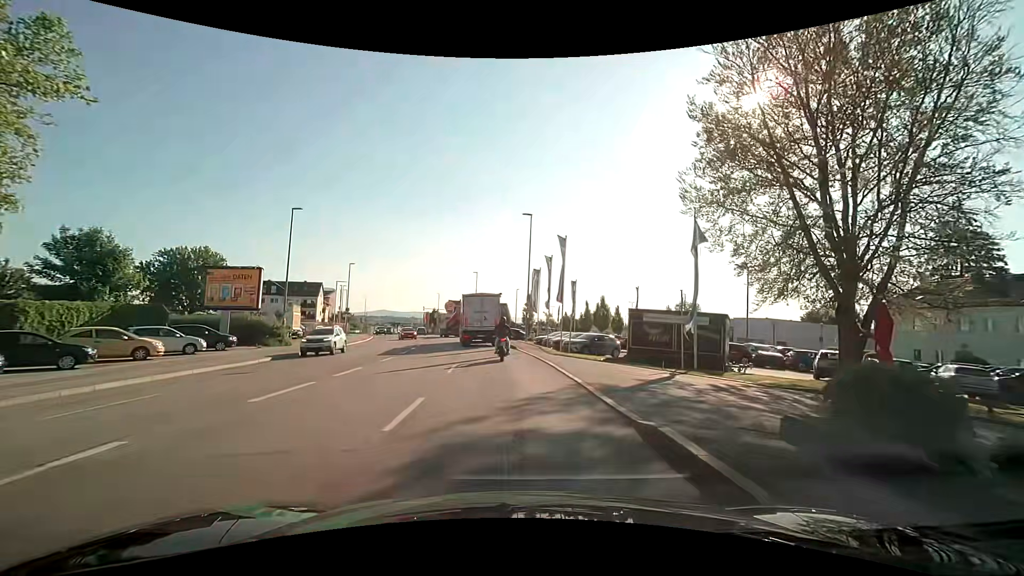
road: tertiary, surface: asphalt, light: Day
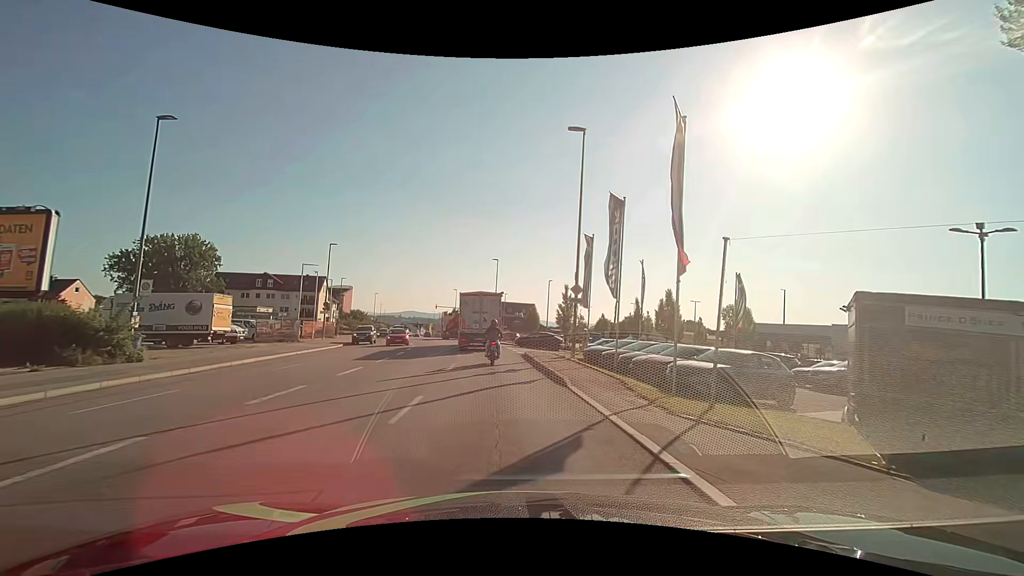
(-0.4, +17.5) m; -3°
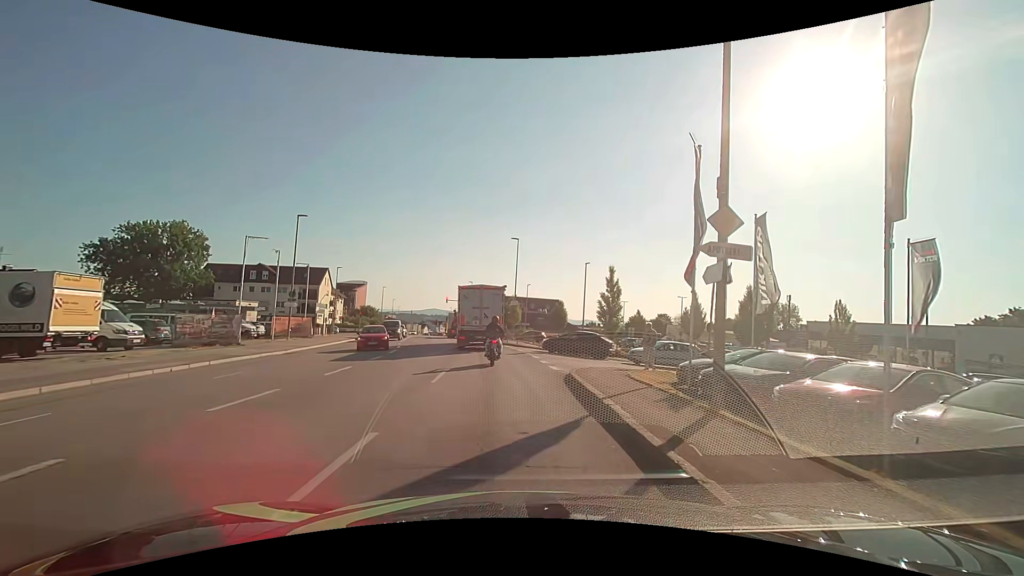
(-0.3, +13.2) m; -3°
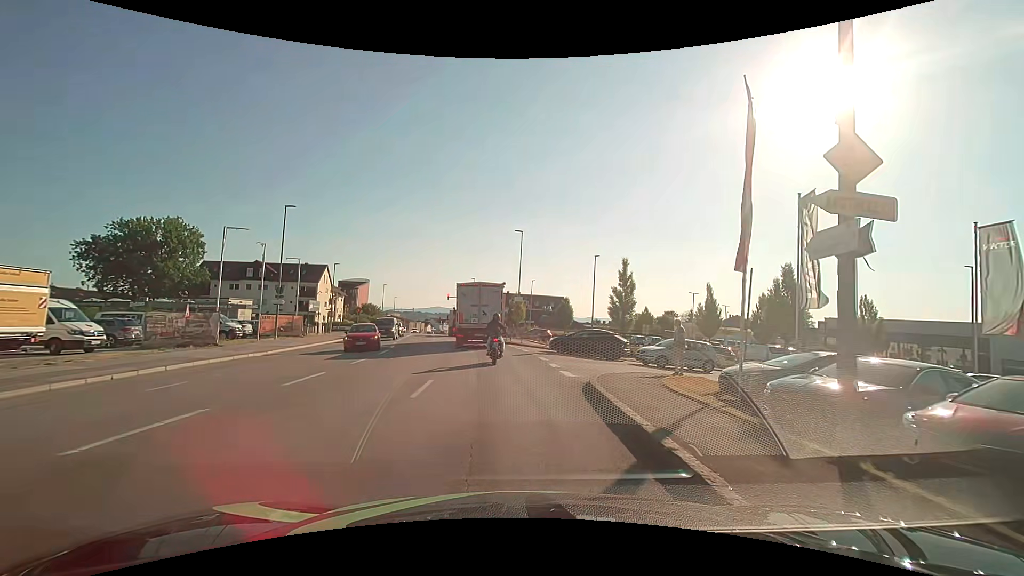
(0.0, +2.8) m; -2°
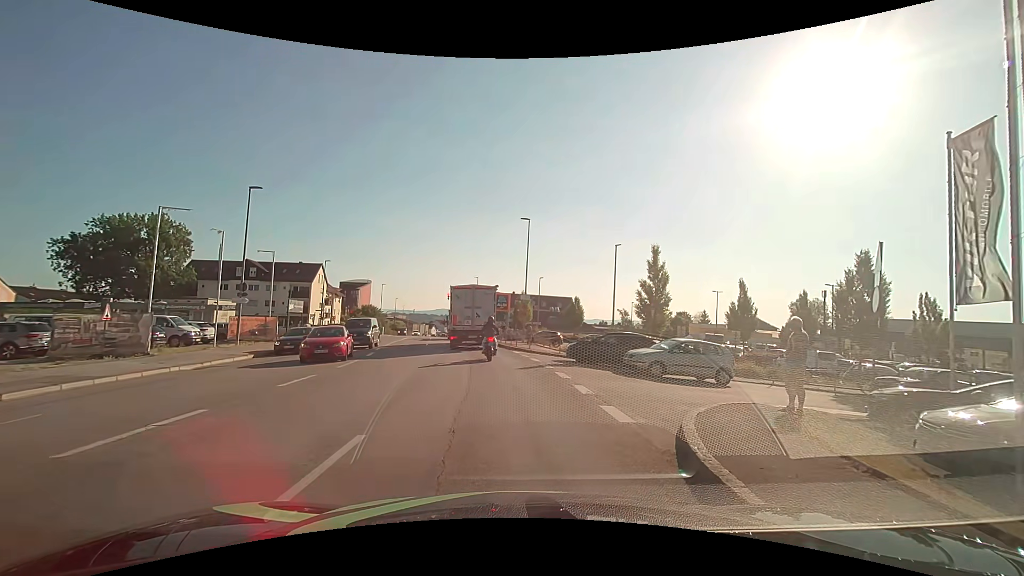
(+0.1, +5.7) m; +2°
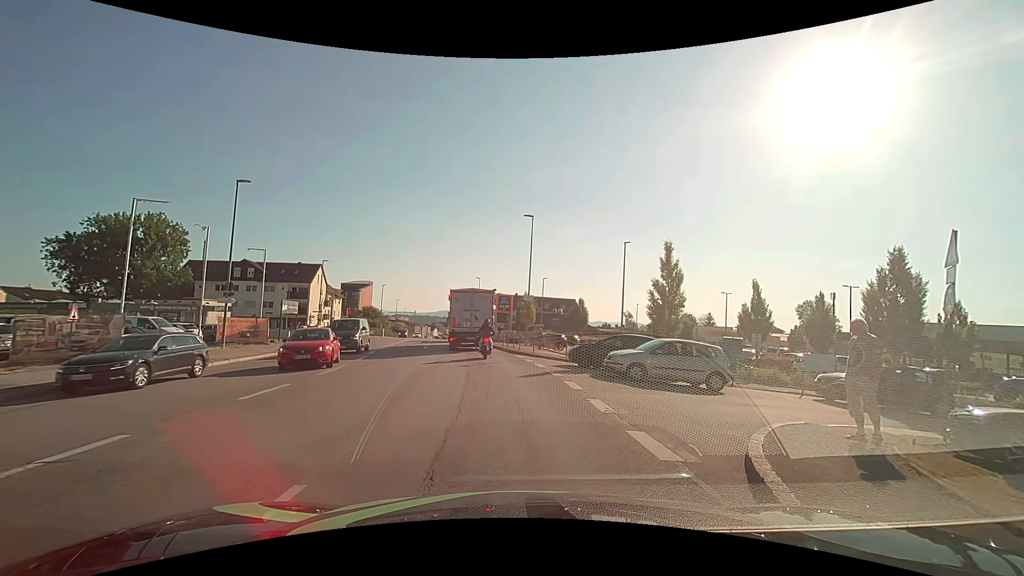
(0.0, +1.8) m; -1°
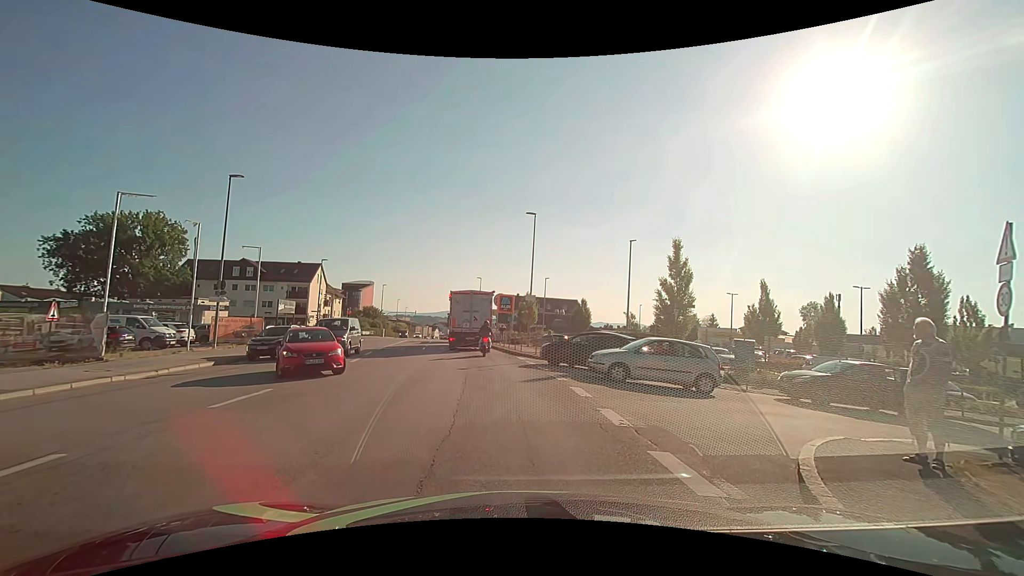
(0.0, +1.0) m; 0°
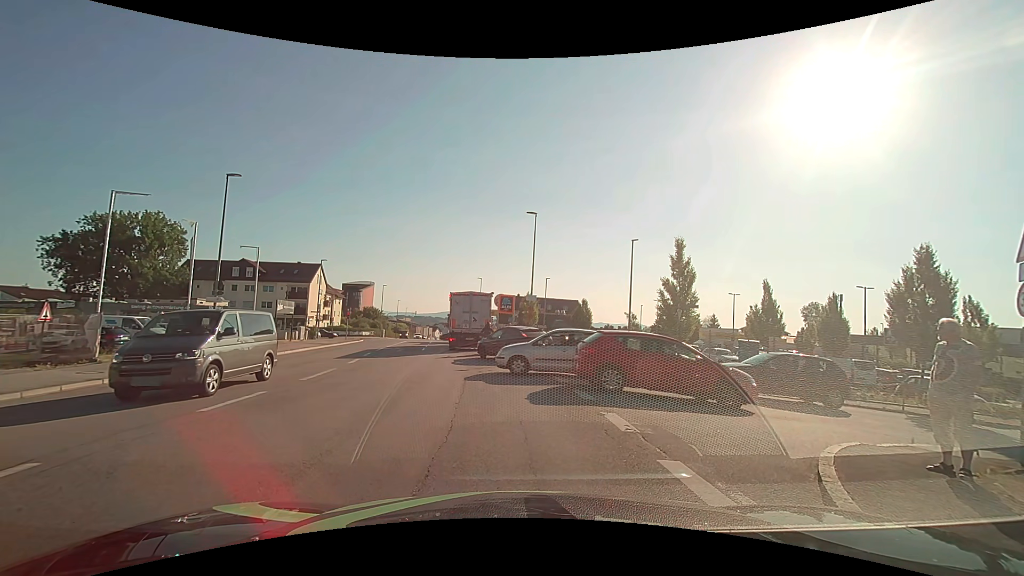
(0.0, +0.4) m; 0°
(0, +10) (-1, +20) (-2, +30) (-3, +40) (-5, +50) (-6, +60) (-8, +69) (-9, +79) (-11, +89) (-13, +99) m
